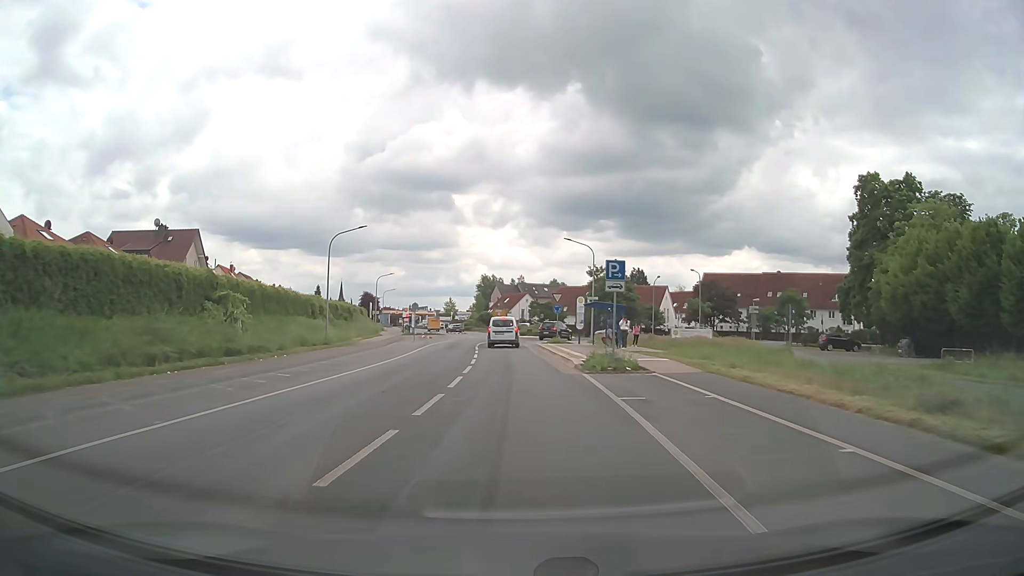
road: tertiary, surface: asphalt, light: Day
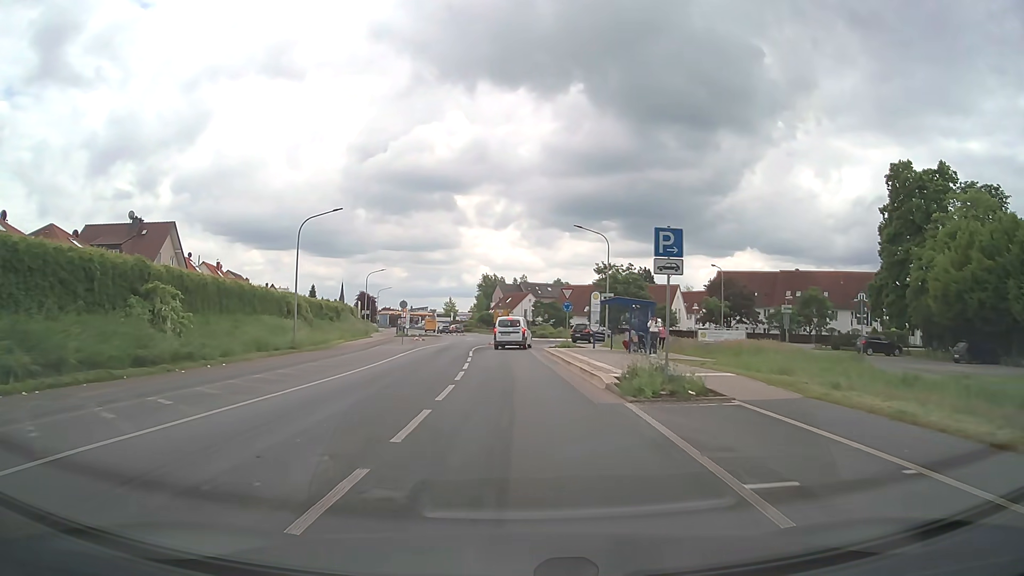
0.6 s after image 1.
(0.0, +6.9) m; 0°
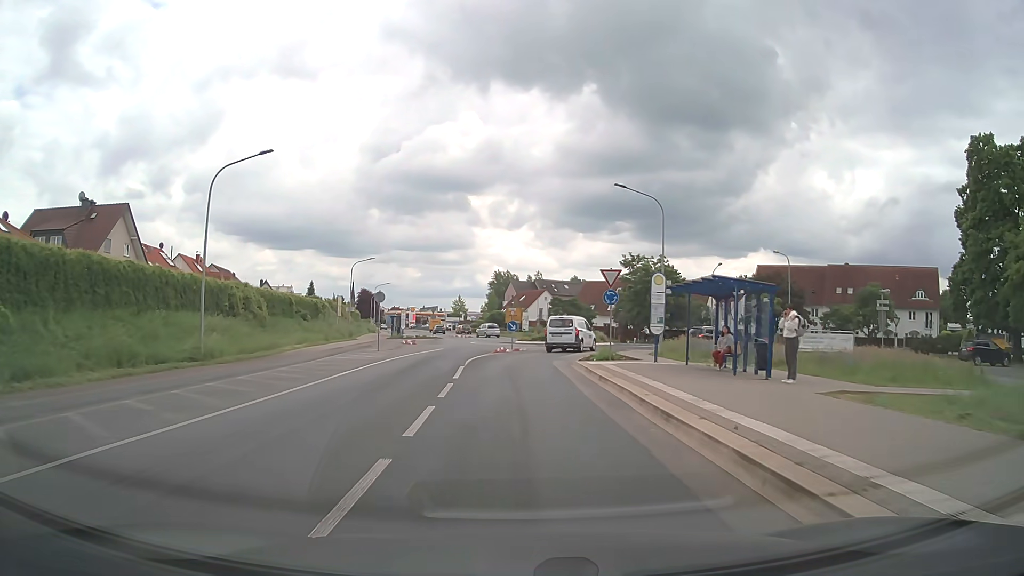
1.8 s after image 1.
(-0.1, +13.0) m; -1°
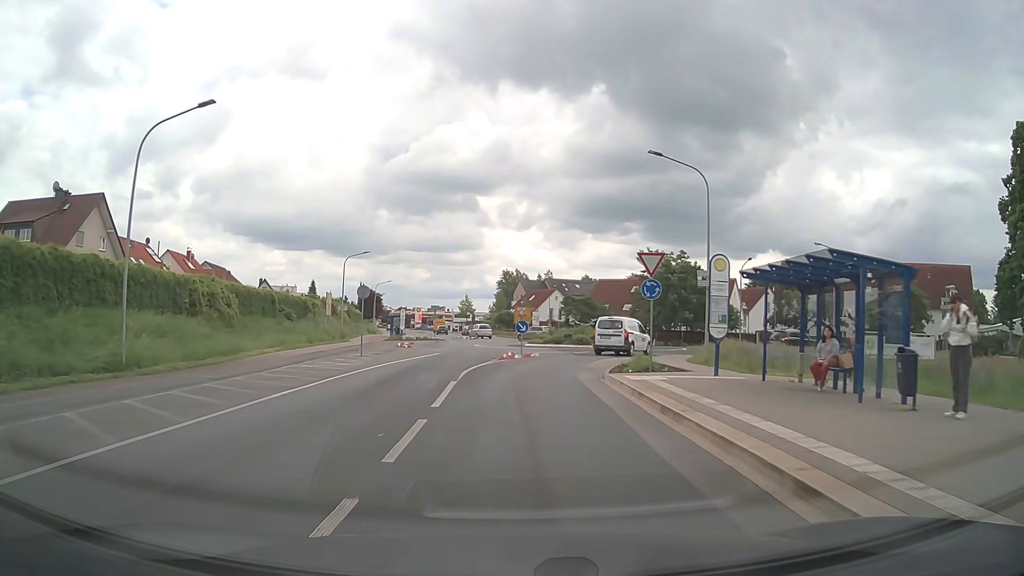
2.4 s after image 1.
(0.0, +6.1) m; 0°
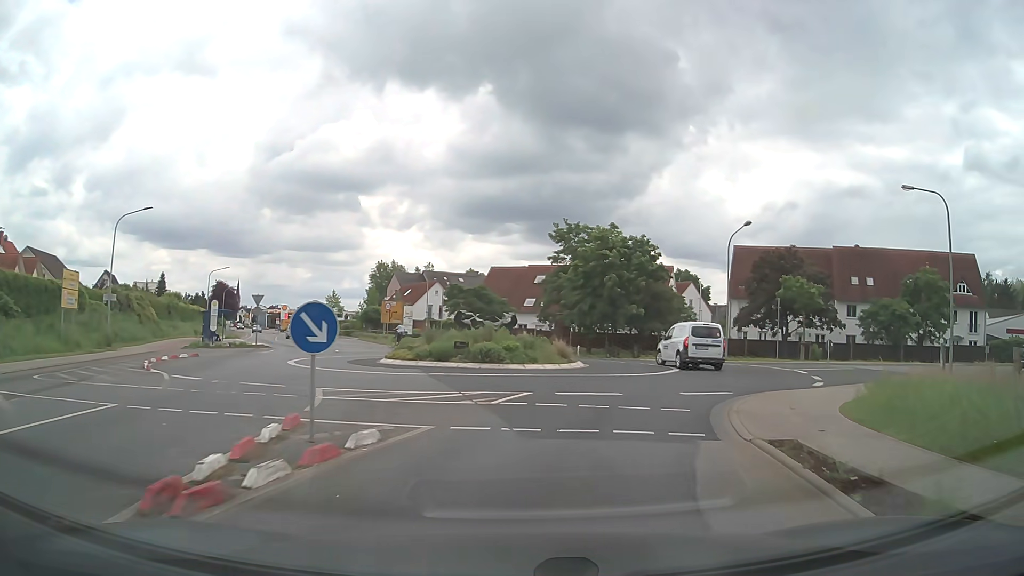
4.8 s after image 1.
(+0.8, +22.1) m; +10°
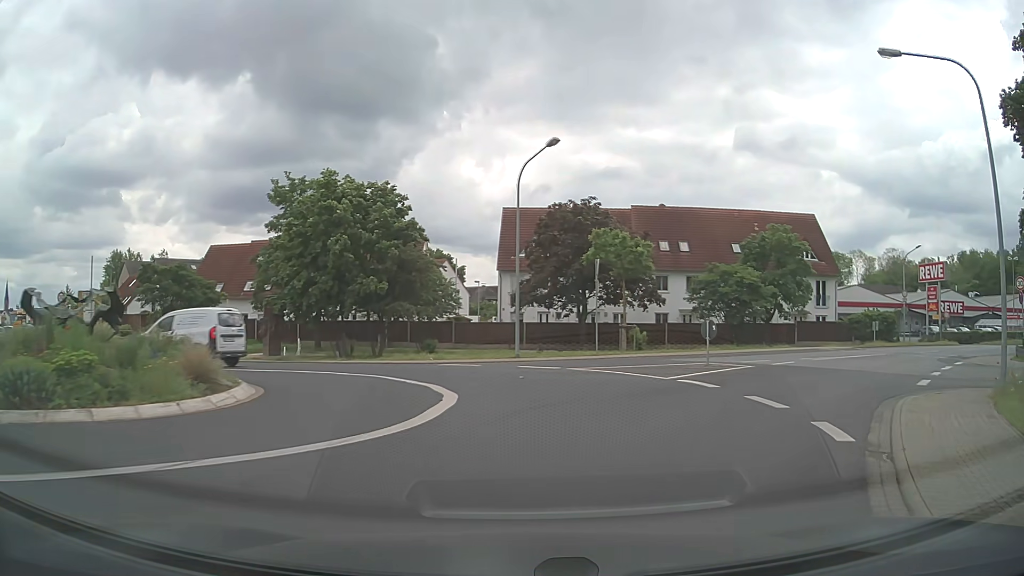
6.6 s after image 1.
(+2.3, +13.9) m; +21°
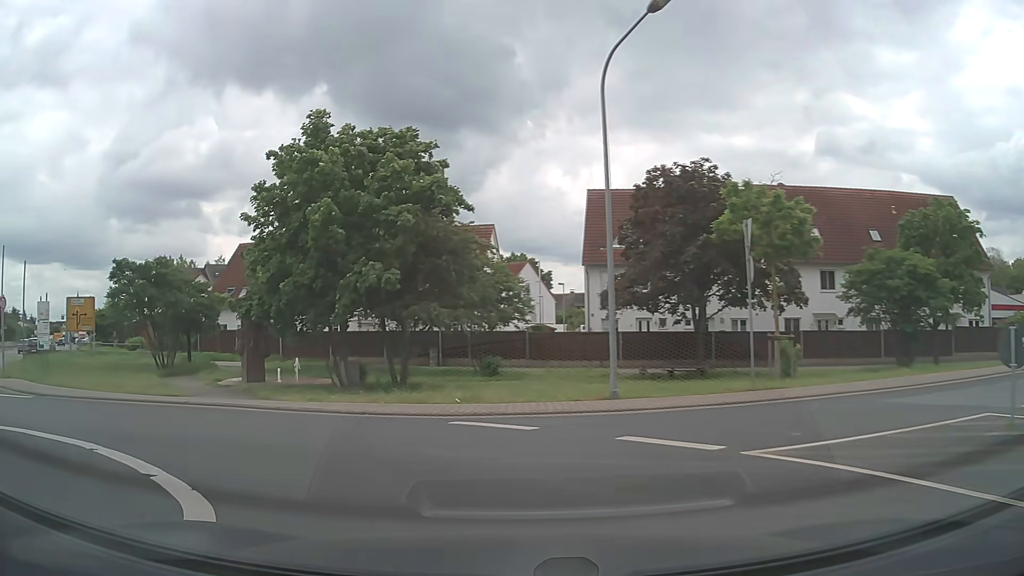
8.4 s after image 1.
(+0.2, +11.2) m; -6°
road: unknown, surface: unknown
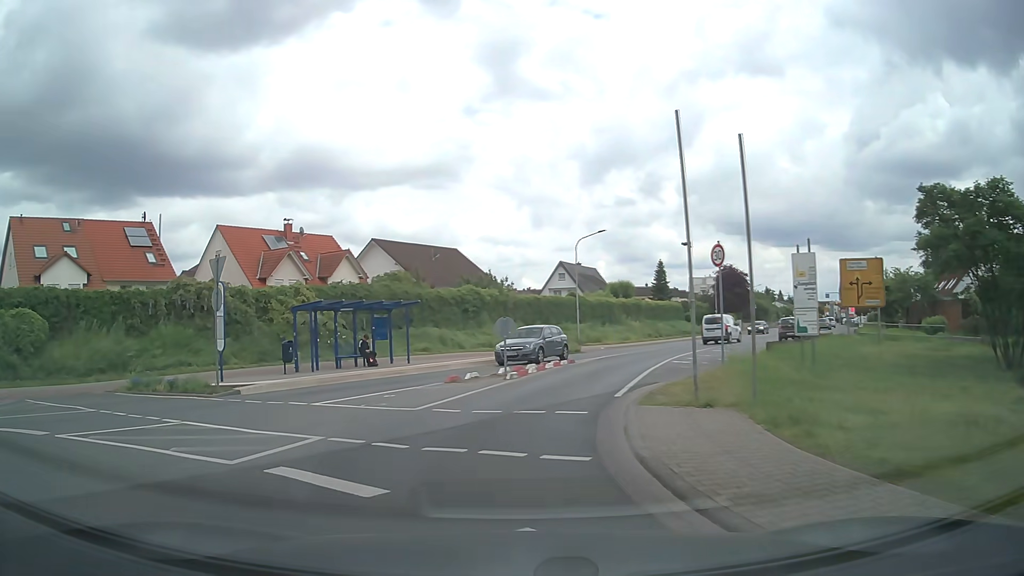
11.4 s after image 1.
(-8.0, +11.6) m; -67°
(0, +10) (+2, +20) (+5, +29) (+10, +38) (+15, +47) (+21, +55) (+26, +63) (+32, +71) (+38, +80) (+43, +88) m
